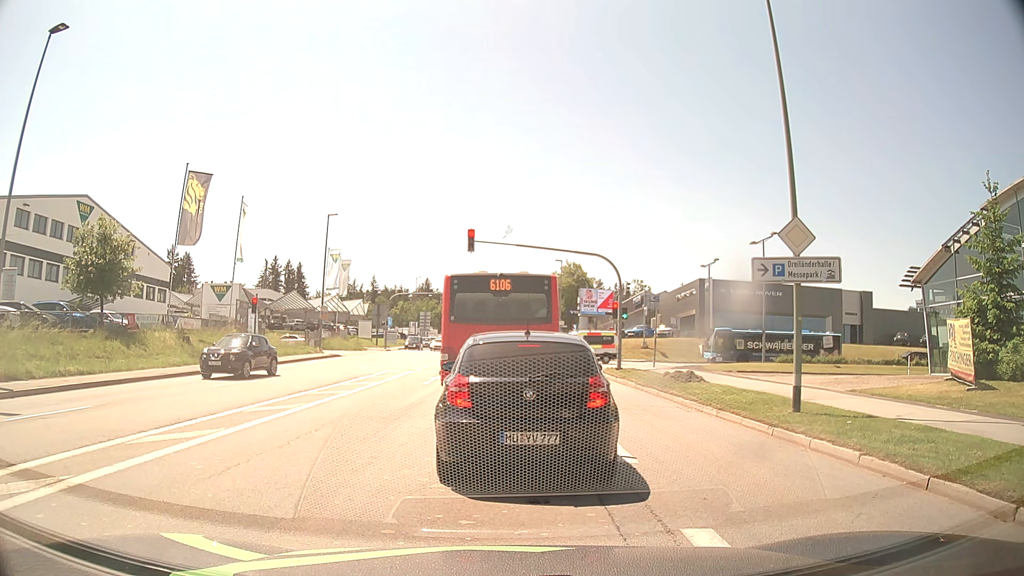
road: tertiary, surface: asphalt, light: Day
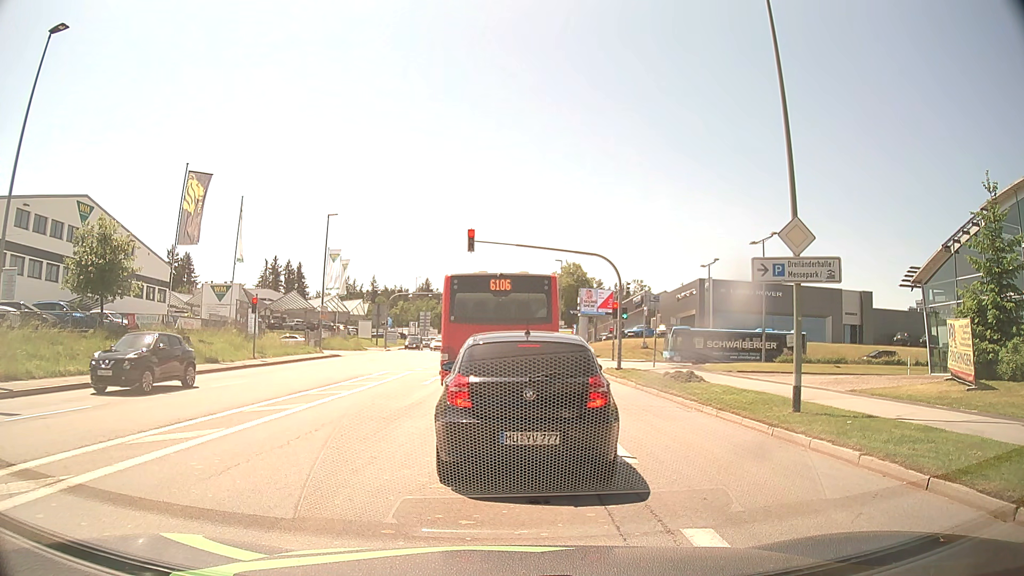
(0.0, 0.0) m; 0°
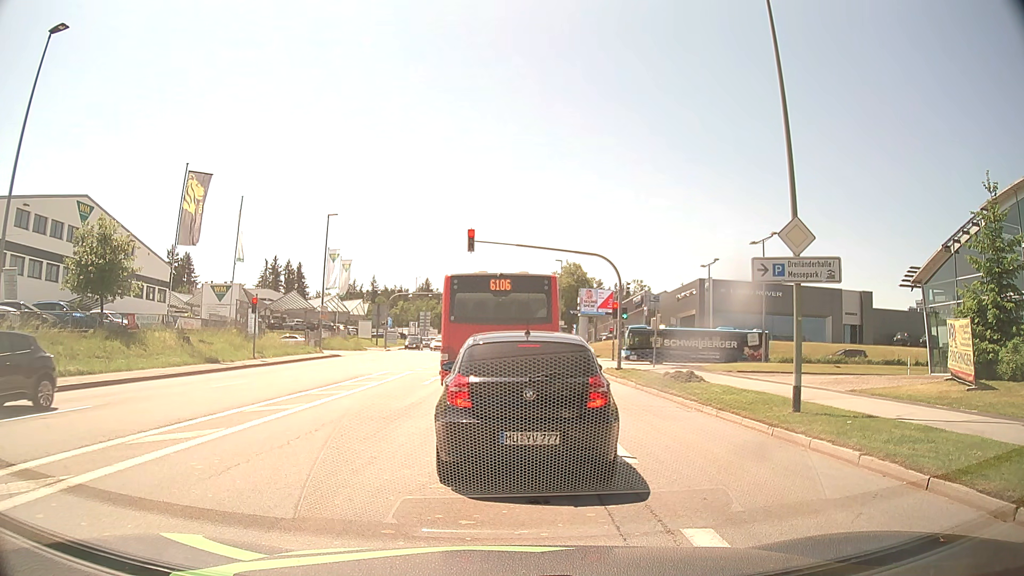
(0.0, 0.0) m; 0°
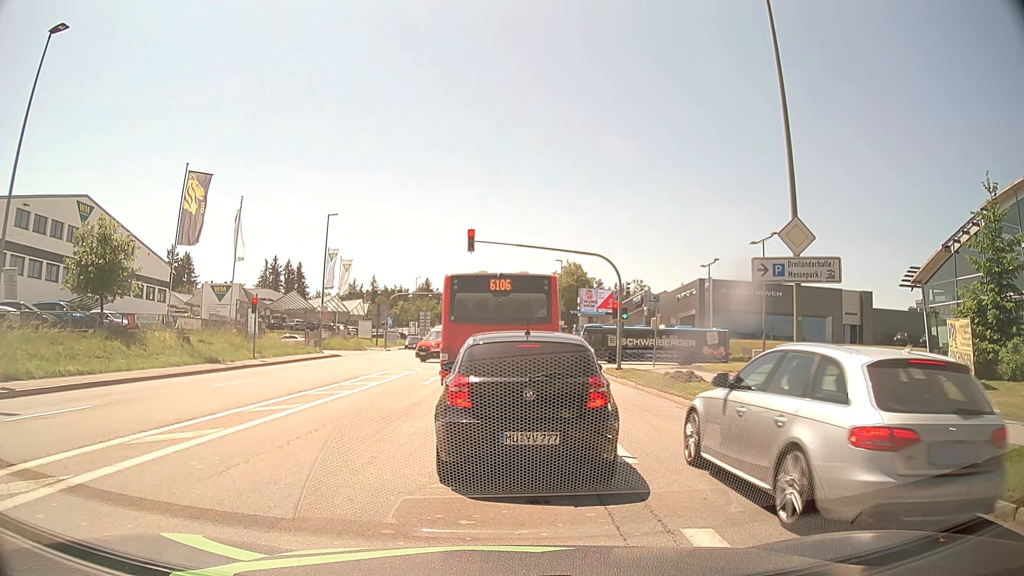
(0.0, 0.0) m; 0°
